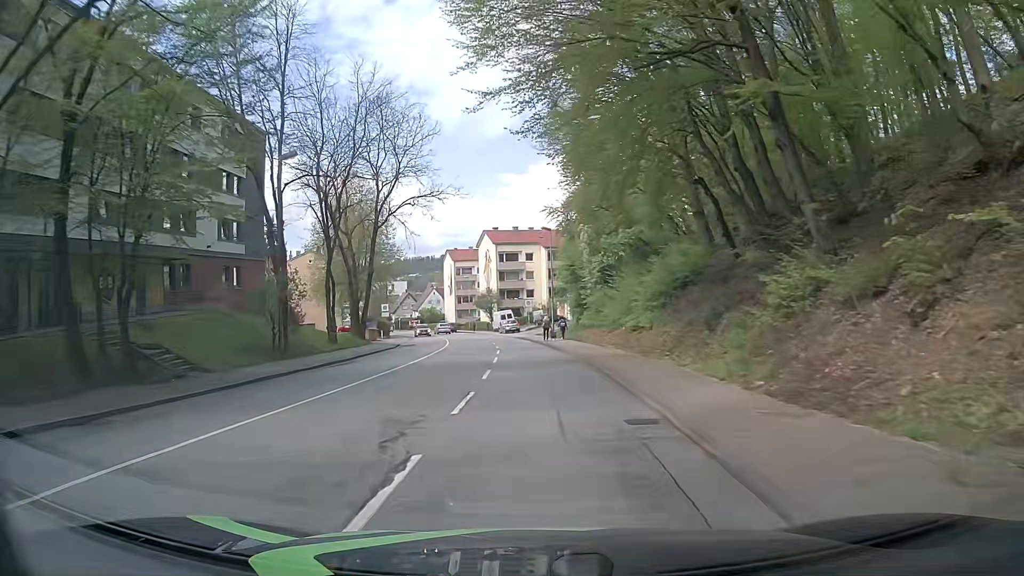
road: tertiary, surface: asphalt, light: Day
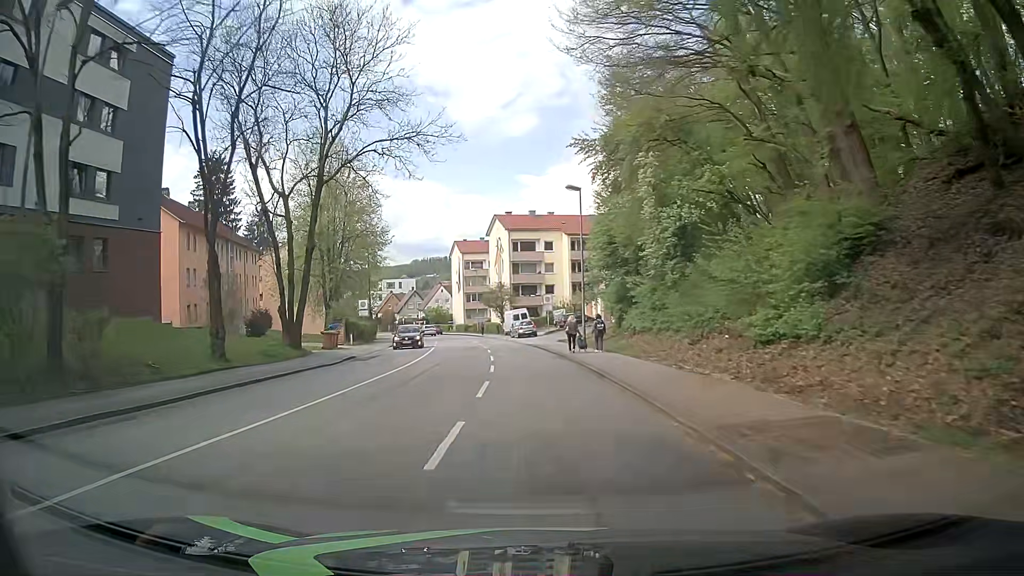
(-0.1, +15.9) m; -2°
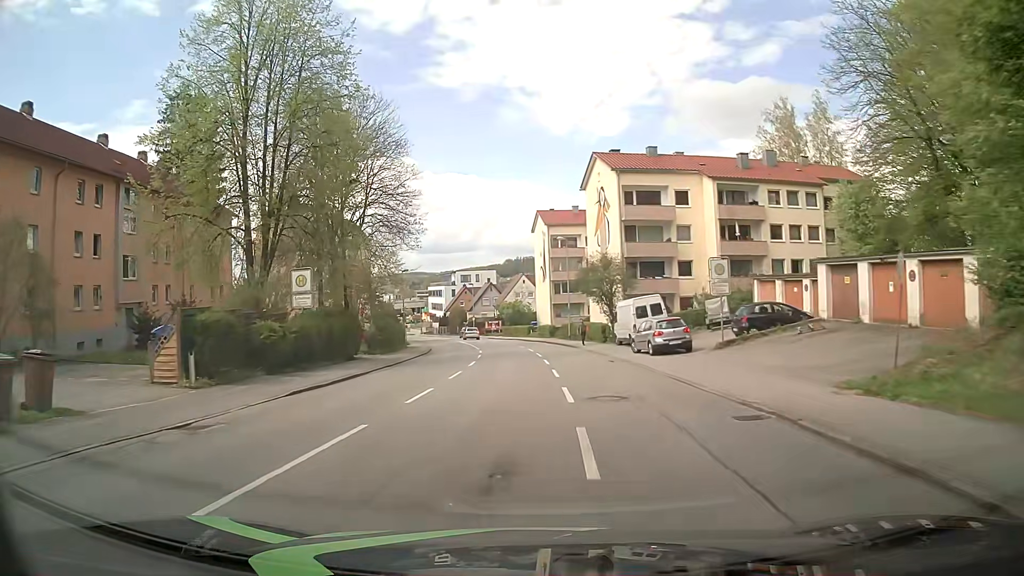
(-1.4, +31.6) m; -6°
(0, +10) (-1, +20) (-1, +30) (-2, +40) (-3, +50) (-5, +60) (-6, +70) (-9, +79) (-11, +89) (-14, +99) m
